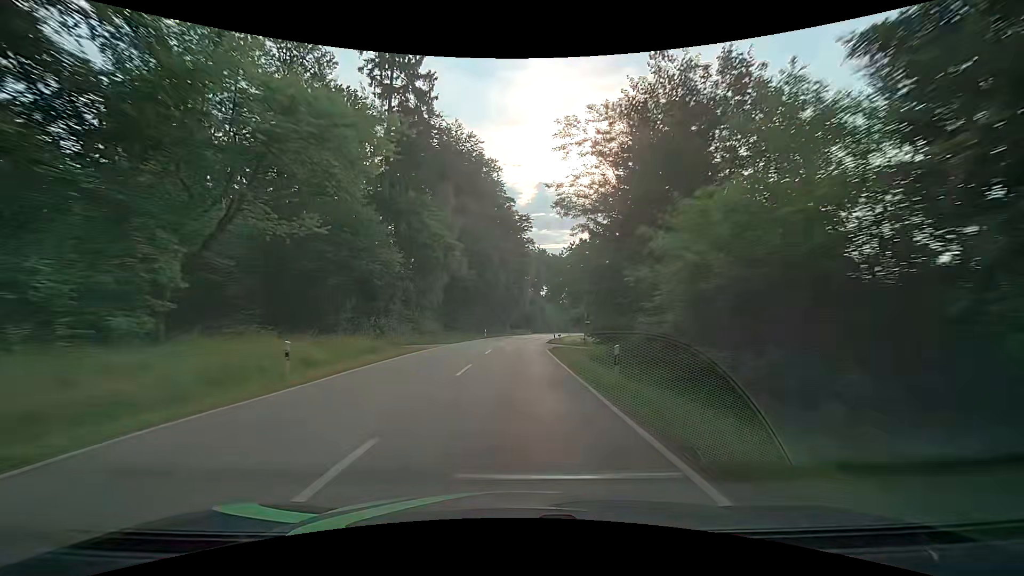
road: secondary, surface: asphalt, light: Day
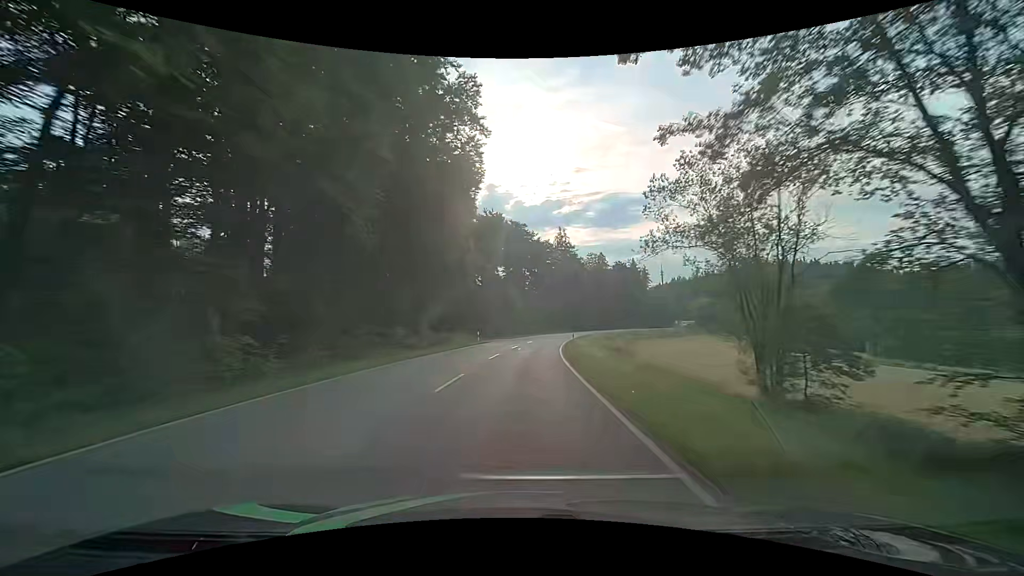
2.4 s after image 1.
(+2.0, +62.7) m; +5°
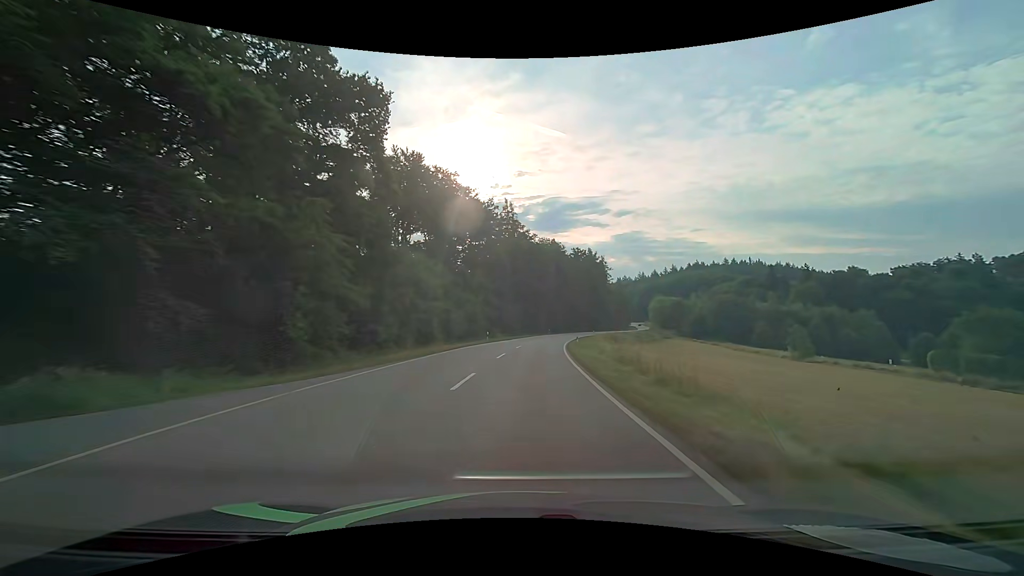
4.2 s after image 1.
(+2.4, +47.1) m; +6°
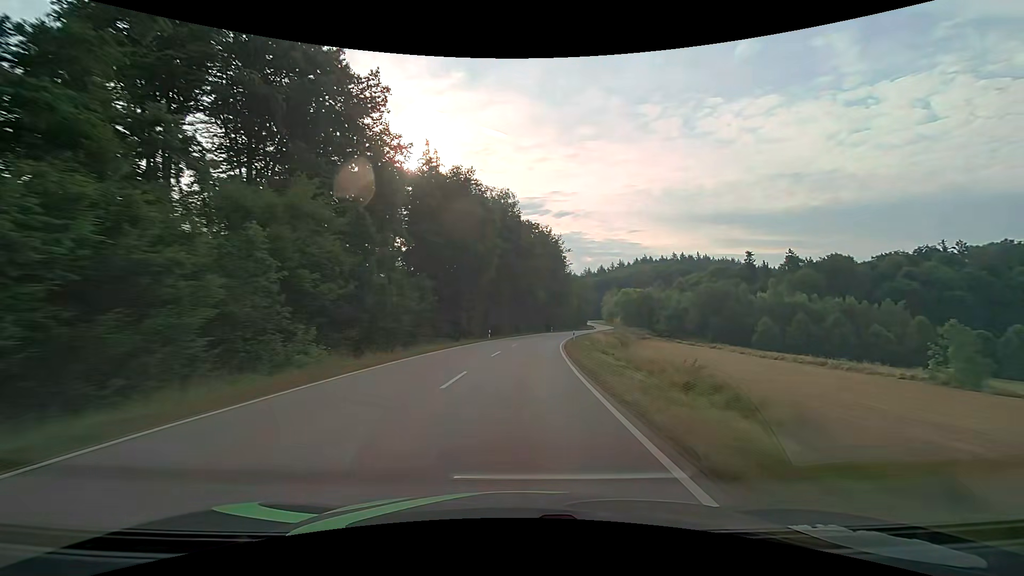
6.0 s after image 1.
(+3.1, +47.2) m; +7°
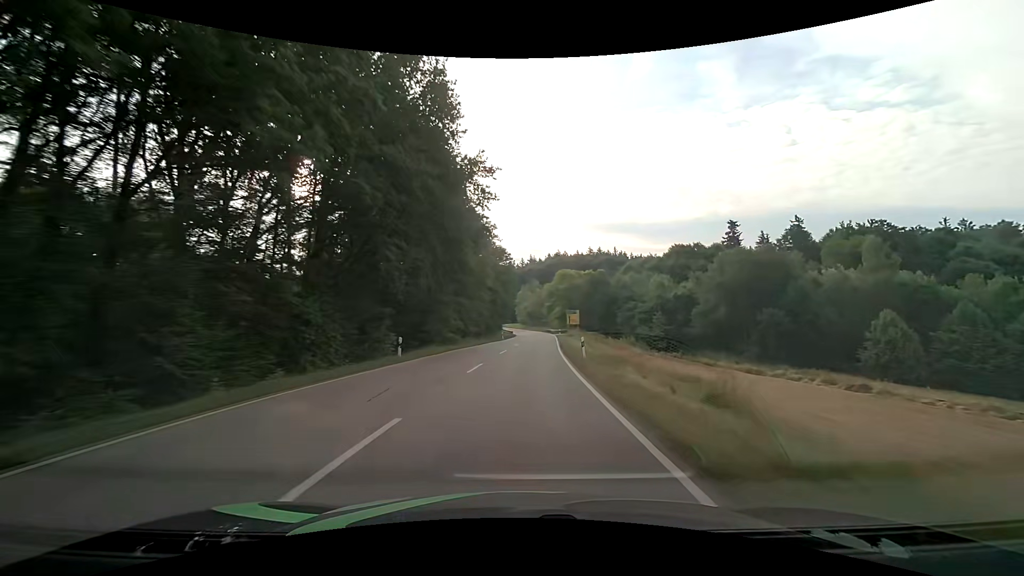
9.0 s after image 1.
(+8.2, +78.5) m; +11°
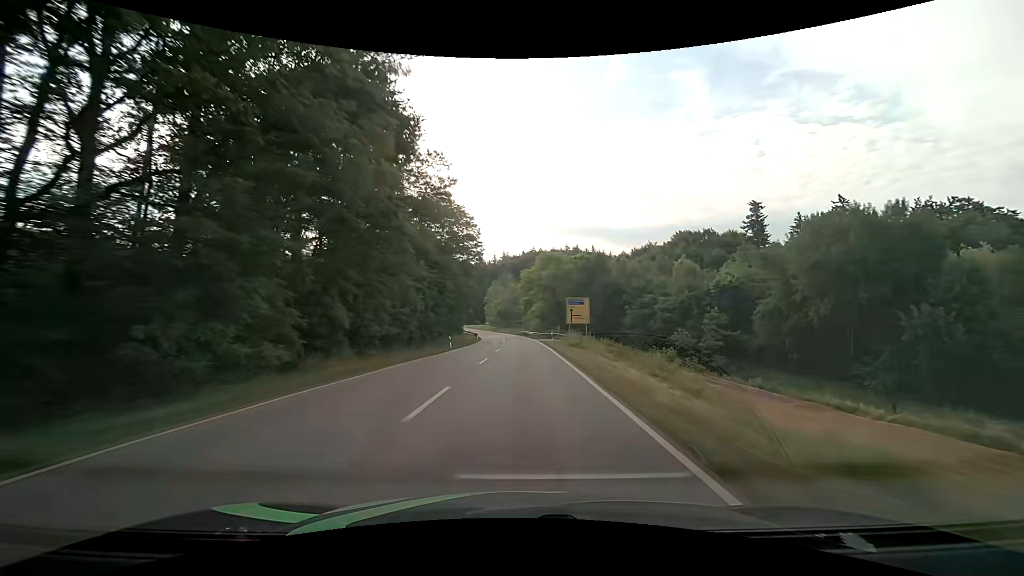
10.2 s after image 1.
(+1.0, +31.6) m; +3°
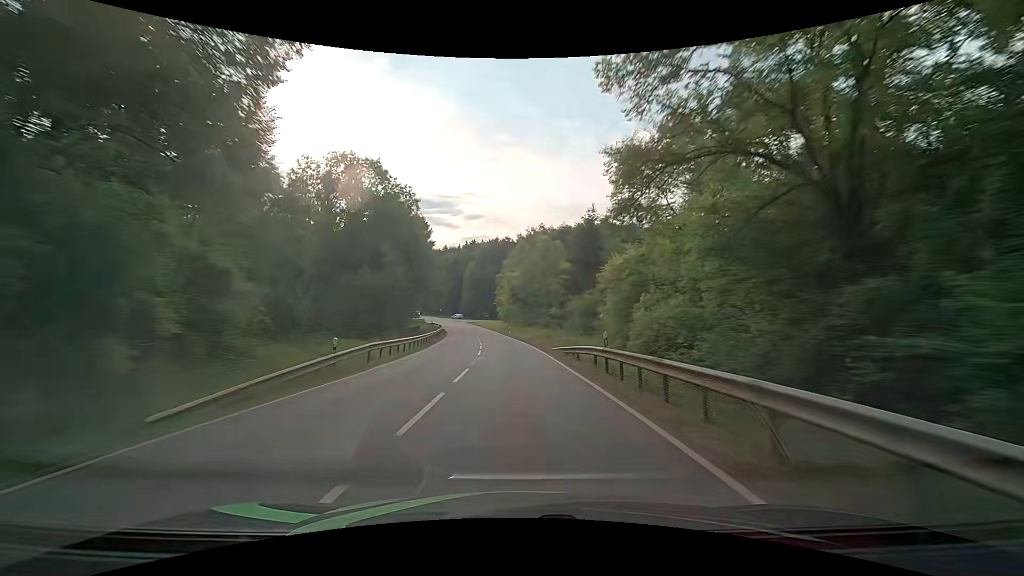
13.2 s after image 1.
(-0.5, +79.1) m; -3°
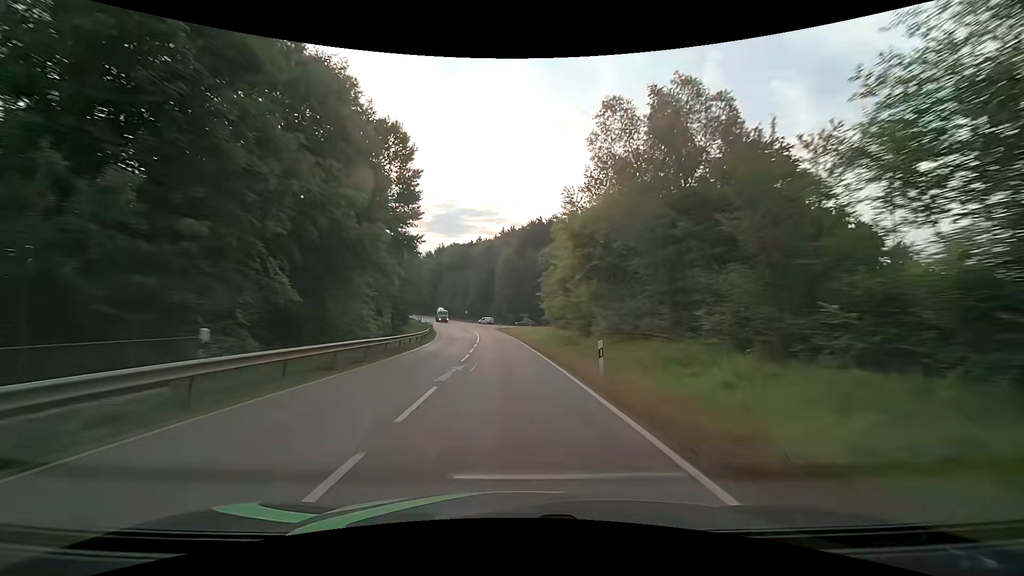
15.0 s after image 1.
(-1.9, +47.4) m; -5°
(0, +10) (0, +20) (-1, +30) (-1, +40) (-2, +50) (-3, +60) (-4, +70) (-5, +80) (-7, +90) (-9, +99) m
